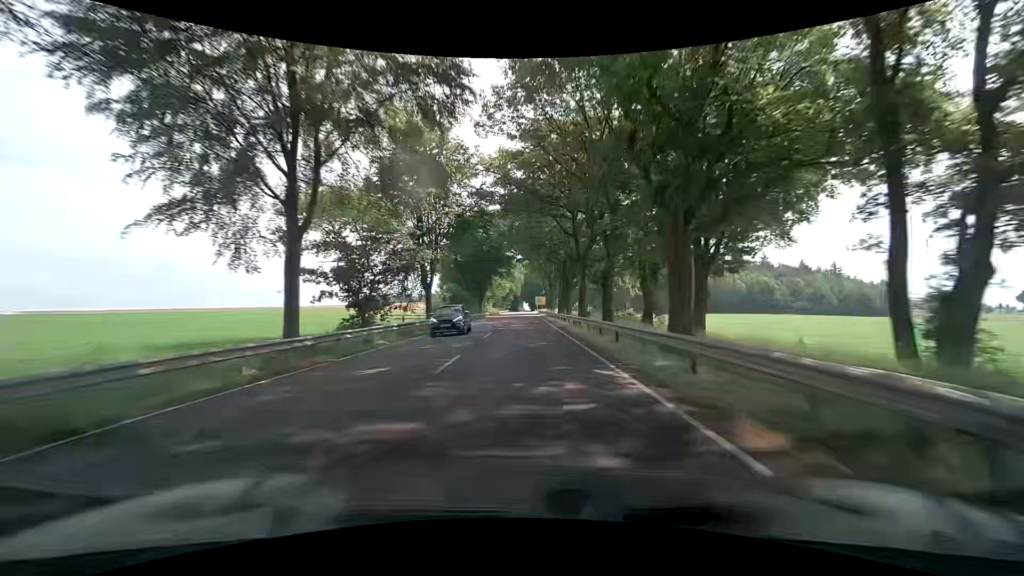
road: primary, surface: asphalt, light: Day
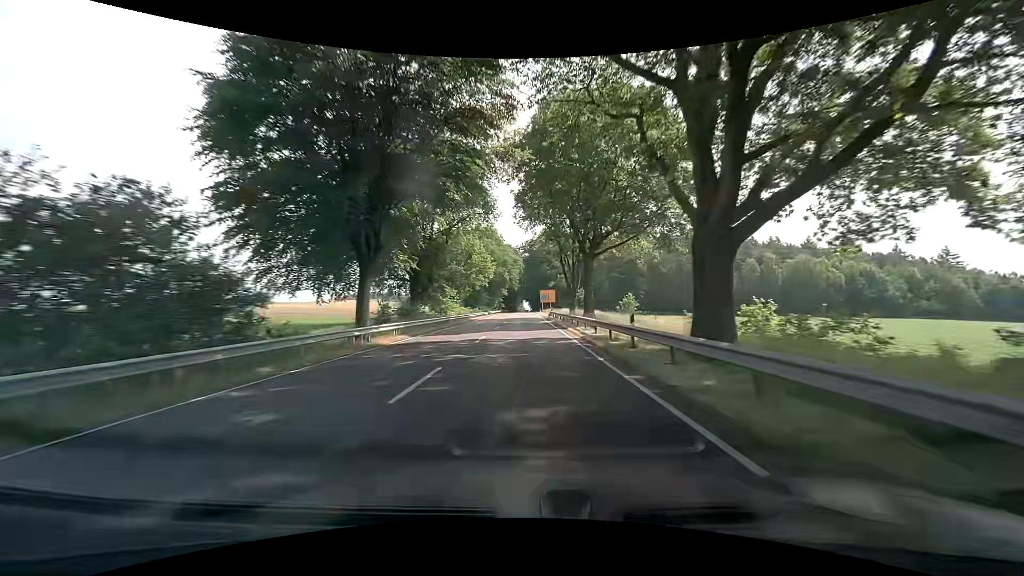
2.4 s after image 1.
(+0.3, +63.2) m; 0°
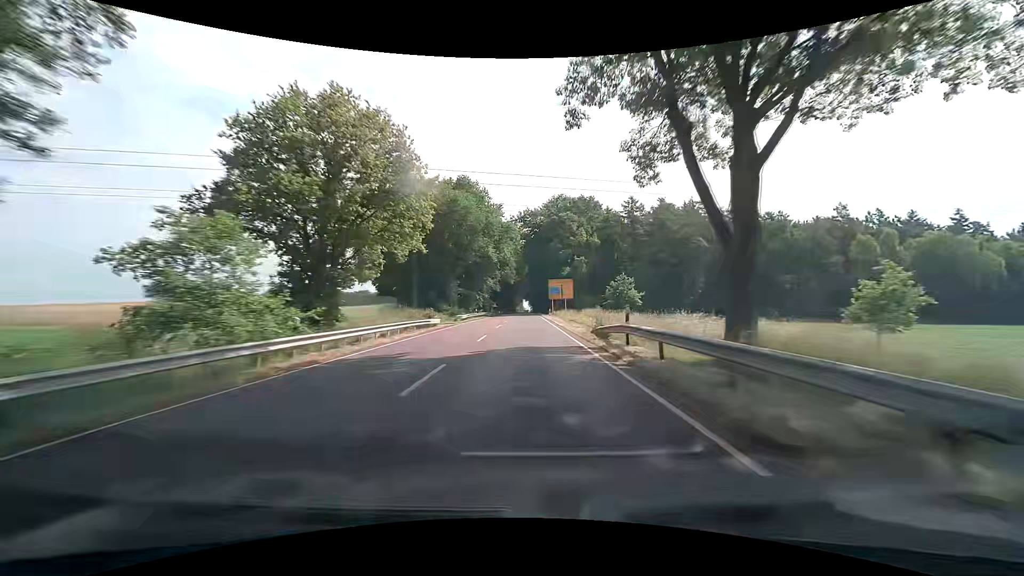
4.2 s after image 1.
(-0.1, +47.4) m; 0°
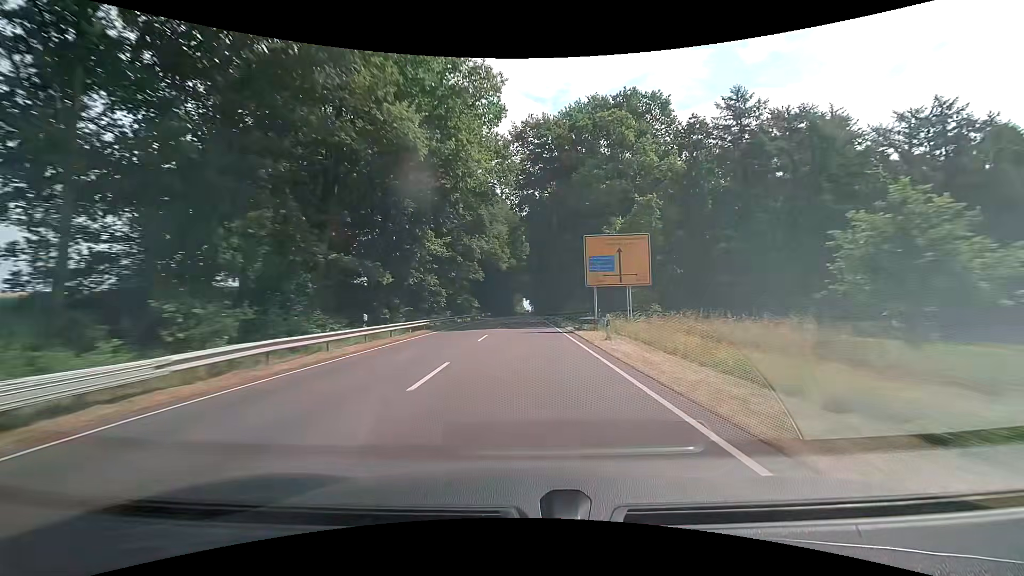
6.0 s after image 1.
(-0.2, +47.4) m; 0°
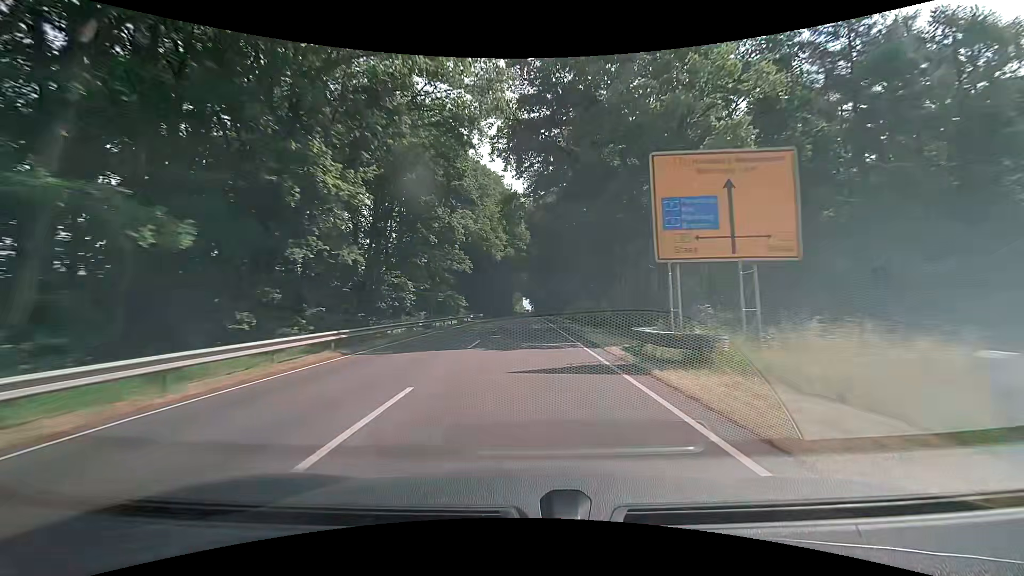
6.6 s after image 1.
(0.0, +15.8) m; 0°
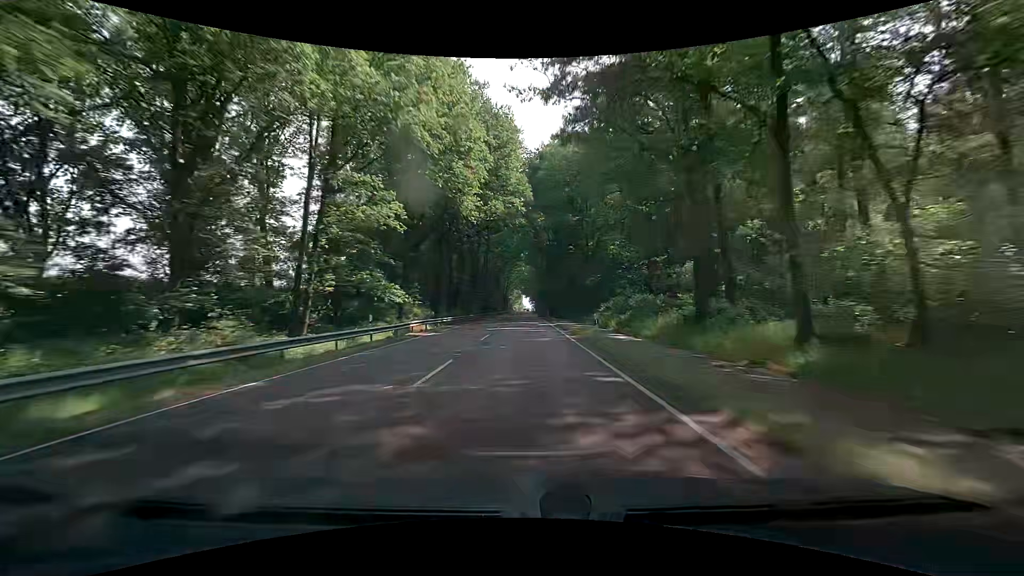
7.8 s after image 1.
(0.0, +31.7) m; 0°
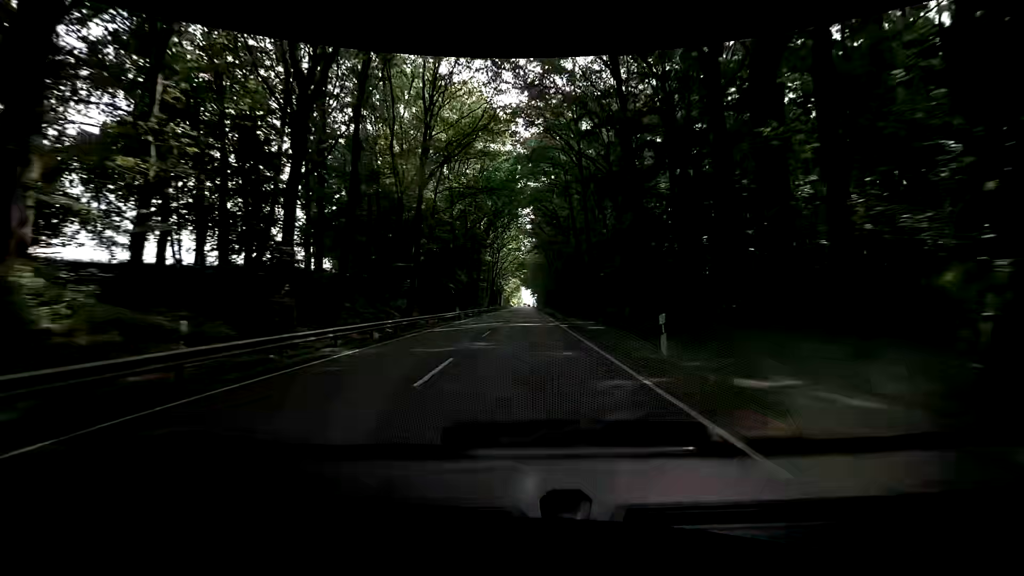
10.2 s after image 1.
(-0.2, +60.2) m; 0°
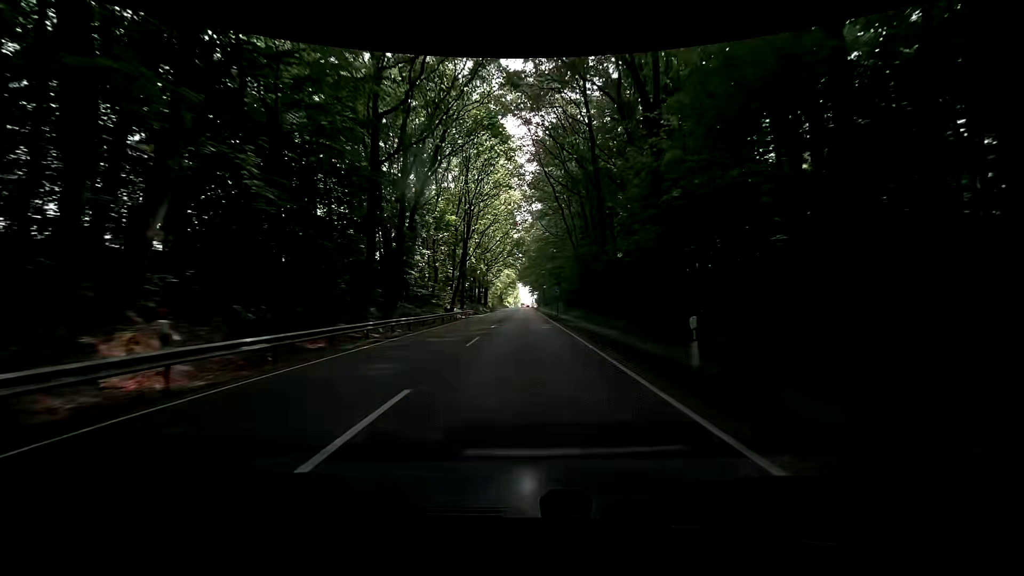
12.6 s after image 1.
(0.0, +51.9) m; 0°
